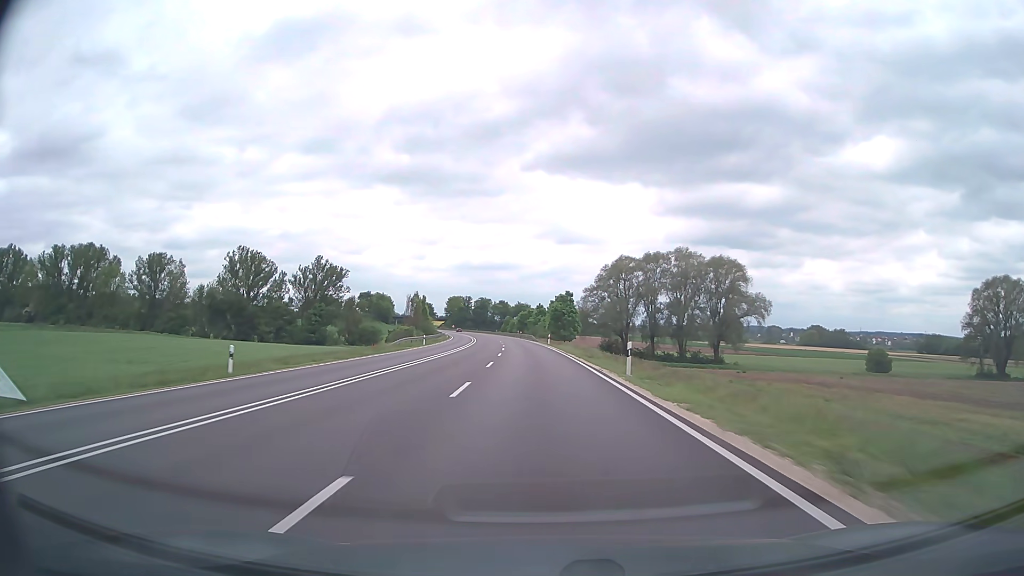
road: trunk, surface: asphalt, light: Day
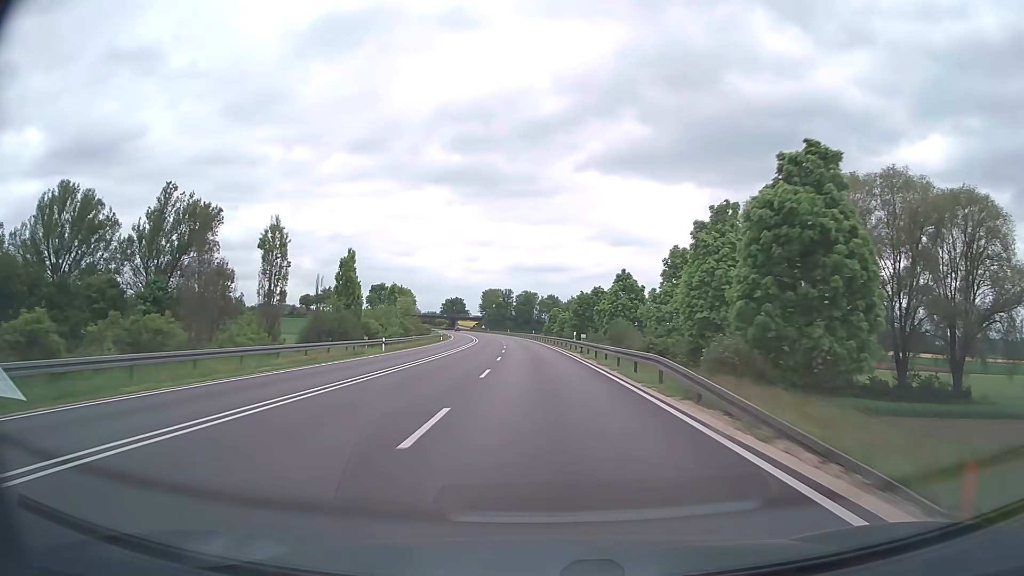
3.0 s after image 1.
(-3.2, +78.8) m; -4°
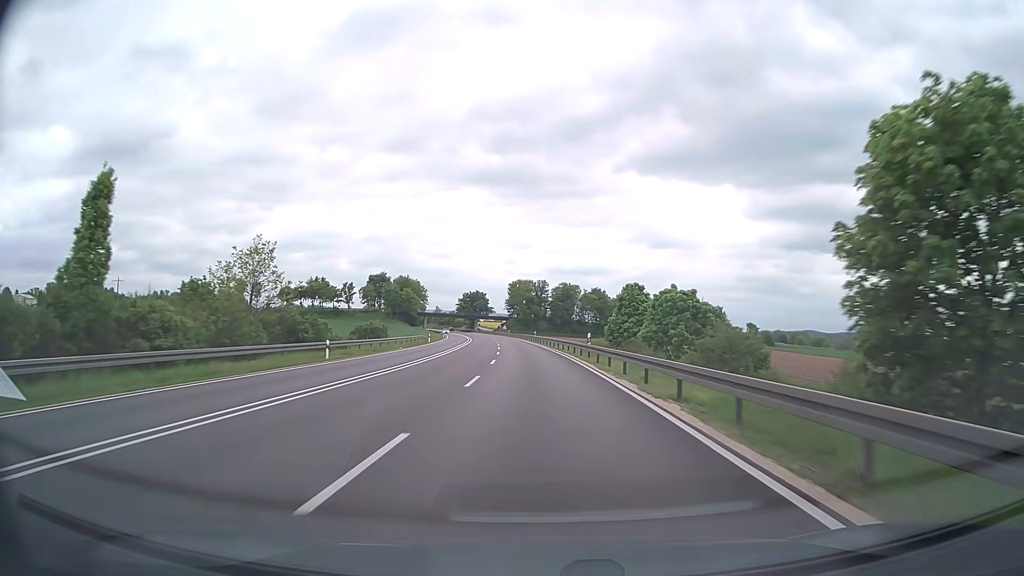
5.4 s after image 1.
(-1.8, +63.2) m; -3°
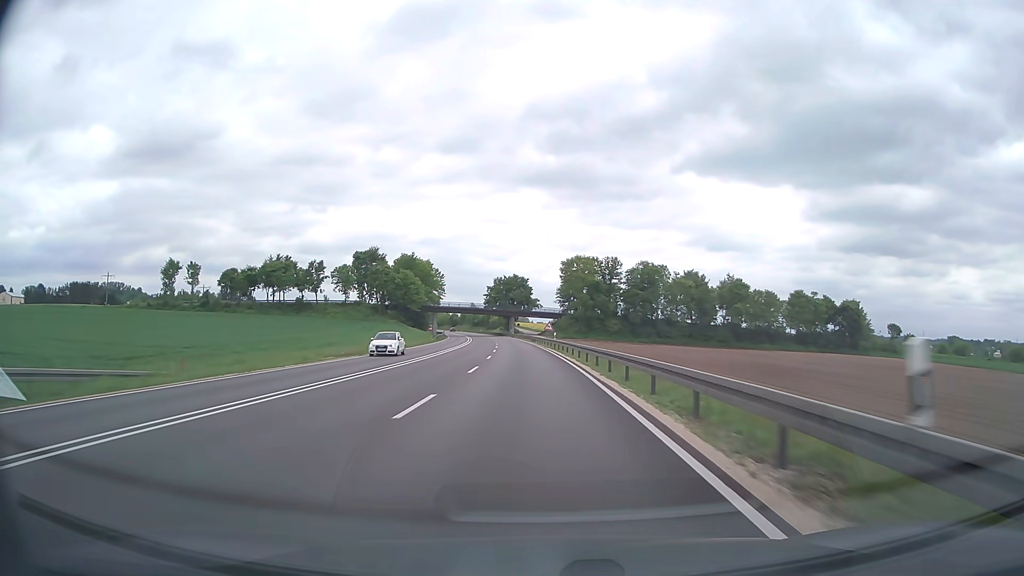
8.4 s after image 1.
(-2.8, +78.9) m; -5°
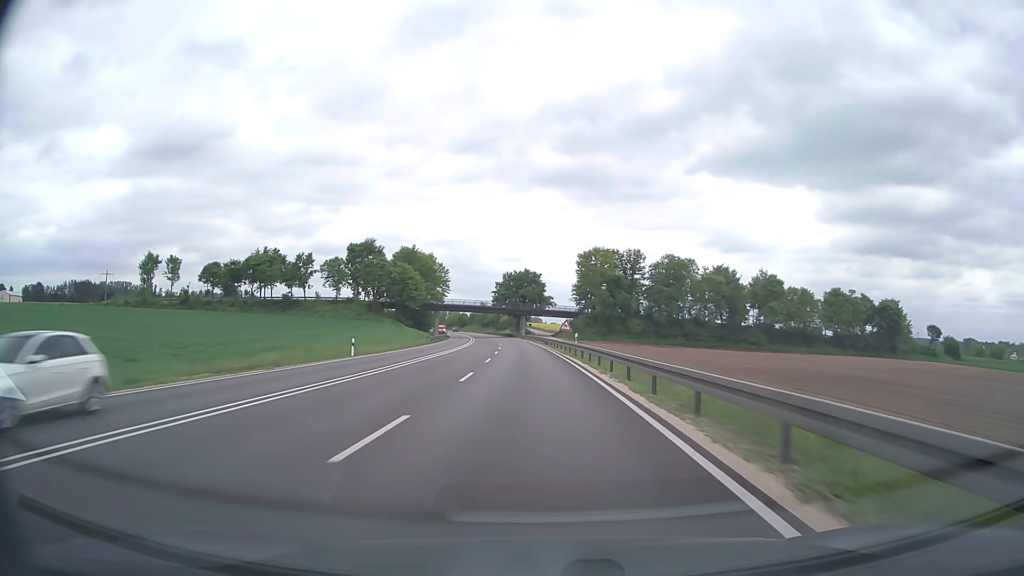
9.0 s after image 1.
(-0.2, +15.8) m; -1°
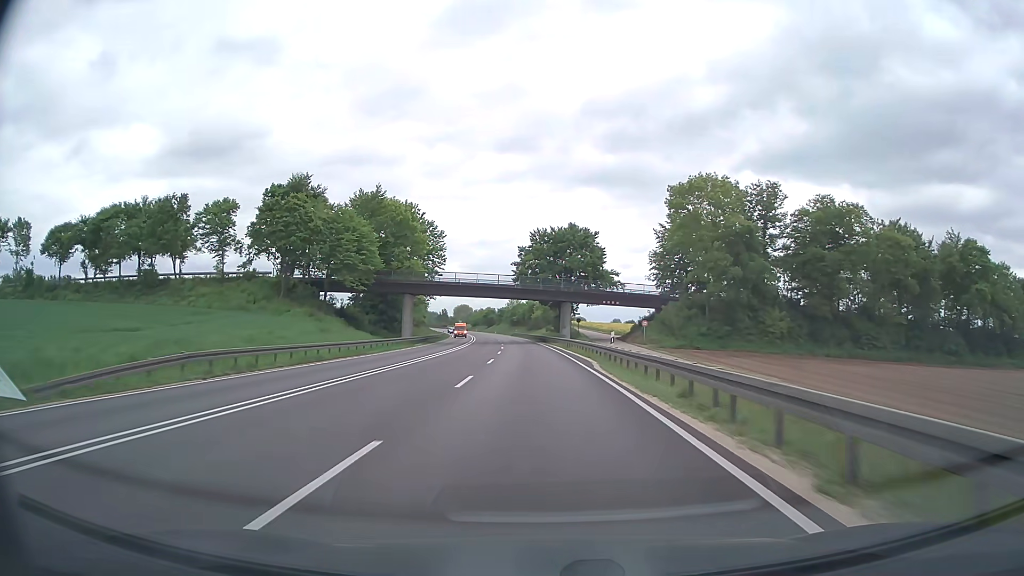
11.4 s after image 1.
(-1.9, +63.2) m; -4°
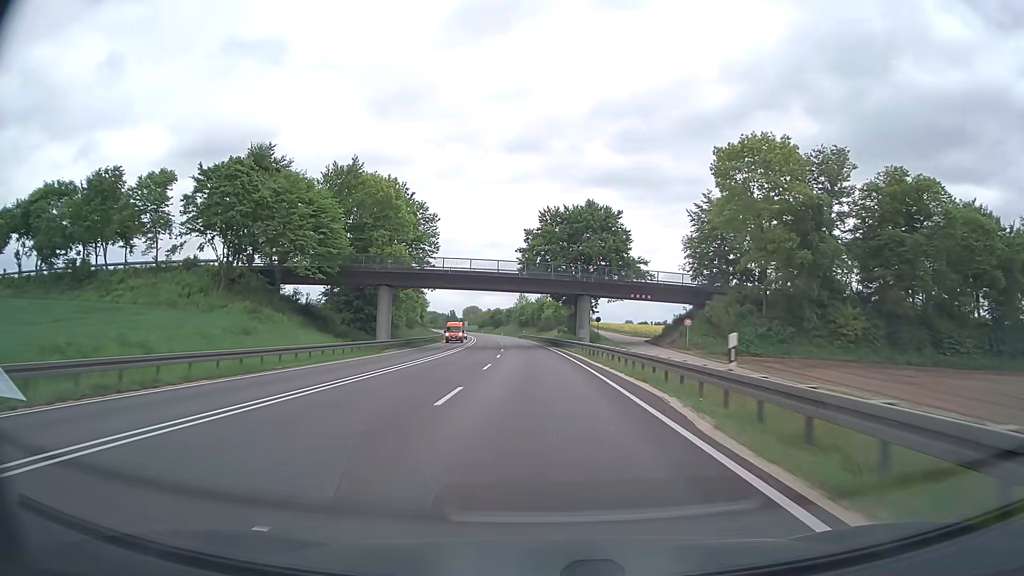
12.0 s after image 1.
(-0.1, +15.8) m; -1°
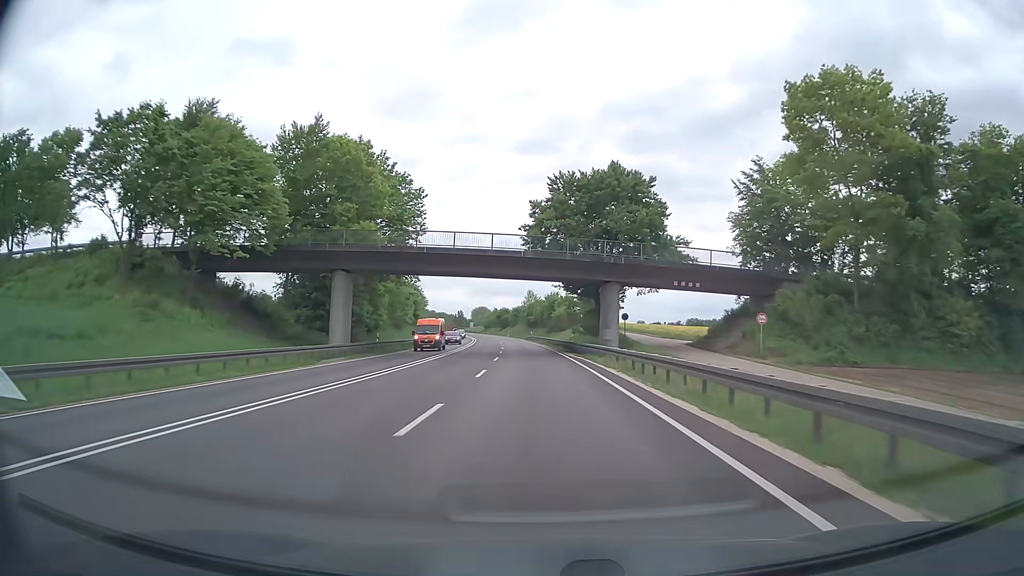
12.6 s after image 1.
(-0.1, +15.8) m; -1°
(0, +10) (0, +20) (0, +30) (-1, +40) (-1, +50) (-2, +60) (-2, +70) (-3, +80) (-4, +90) (-5, +100) m
